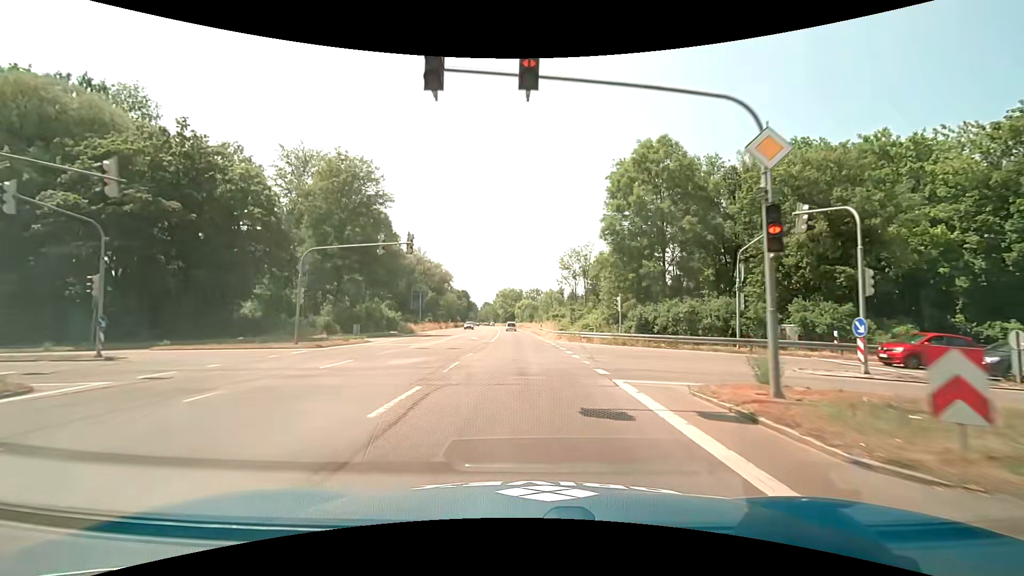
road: trunk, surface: asphalt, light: Day
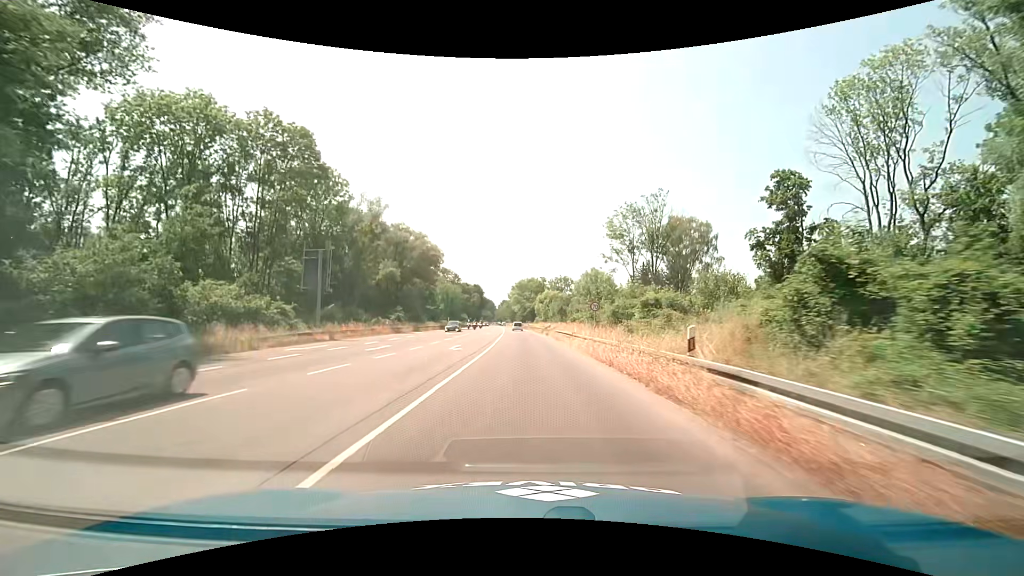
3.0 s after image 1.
(-1.3, +47.6) m; -3°
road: primary
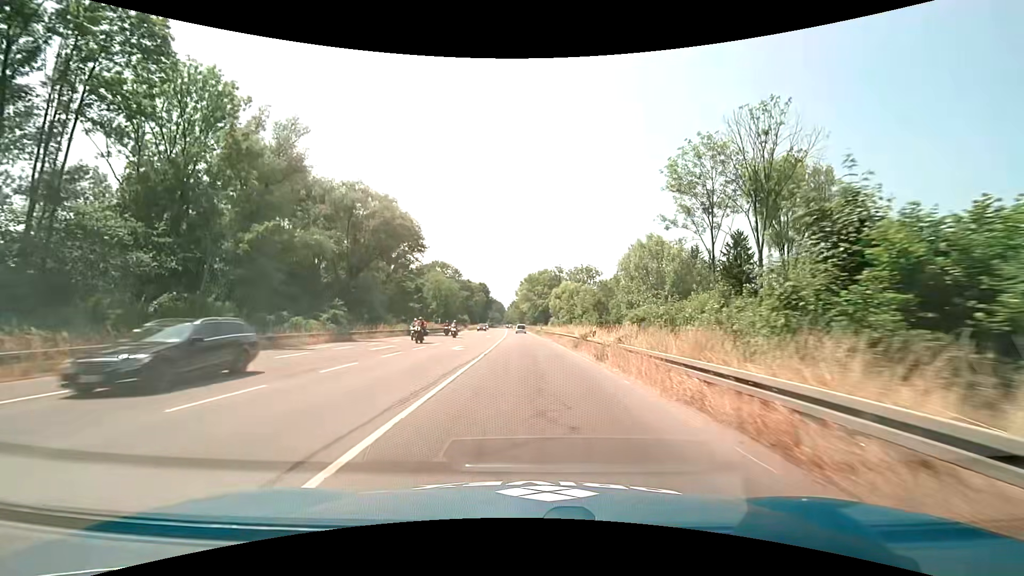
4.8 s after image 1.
(0.0, +29.6) m; 0°
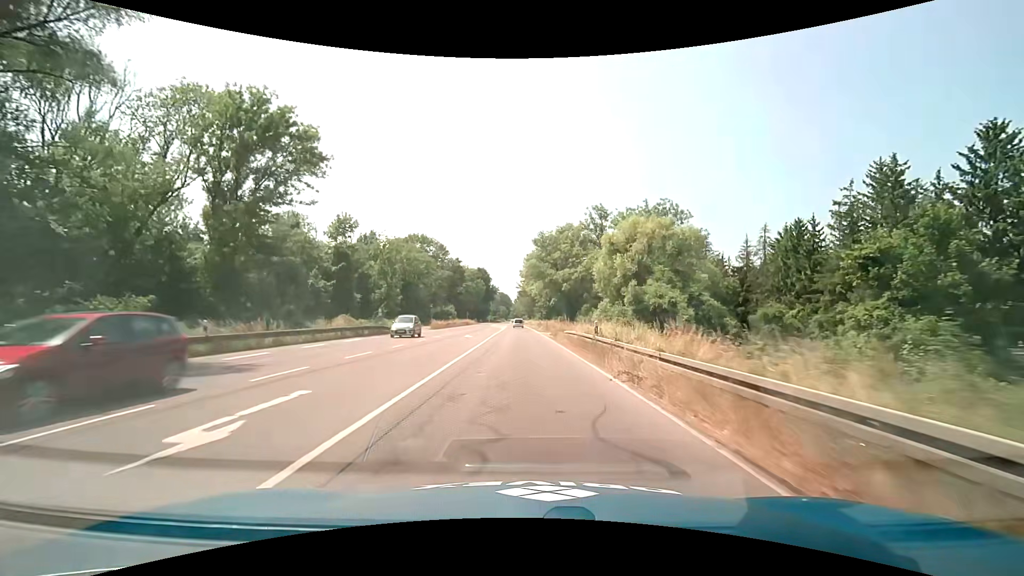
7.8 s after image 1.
(-0.8, +50.9) m; -1°
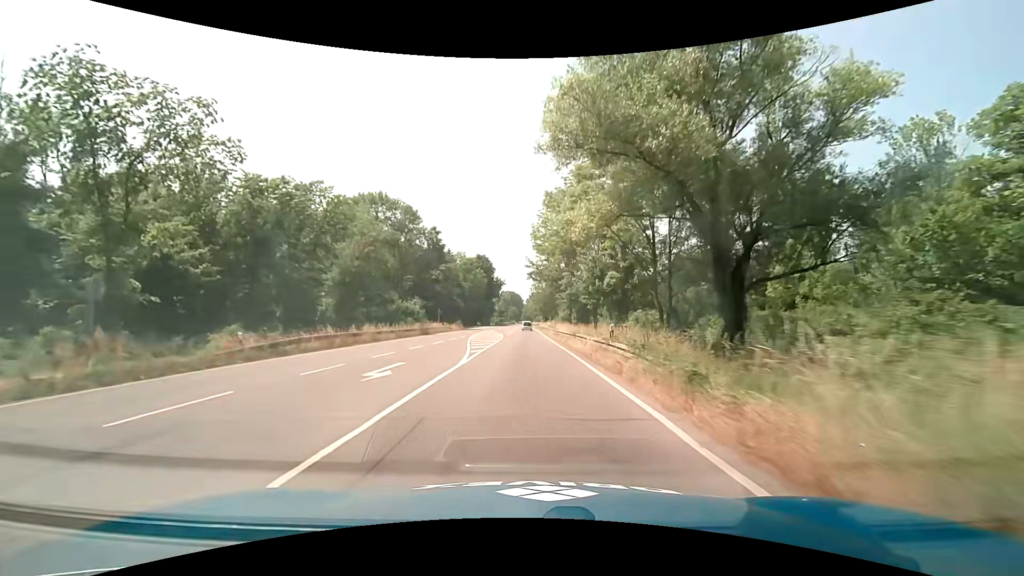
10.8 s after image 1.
(-0.9, +52.3) m; -2°
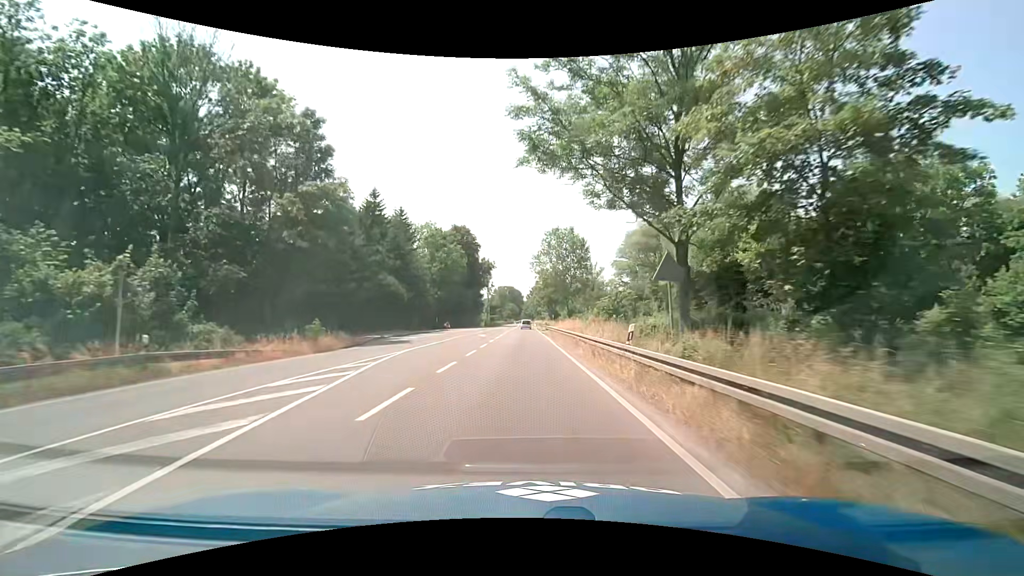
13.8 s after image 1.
(+0.2, +52.7) m; 0°
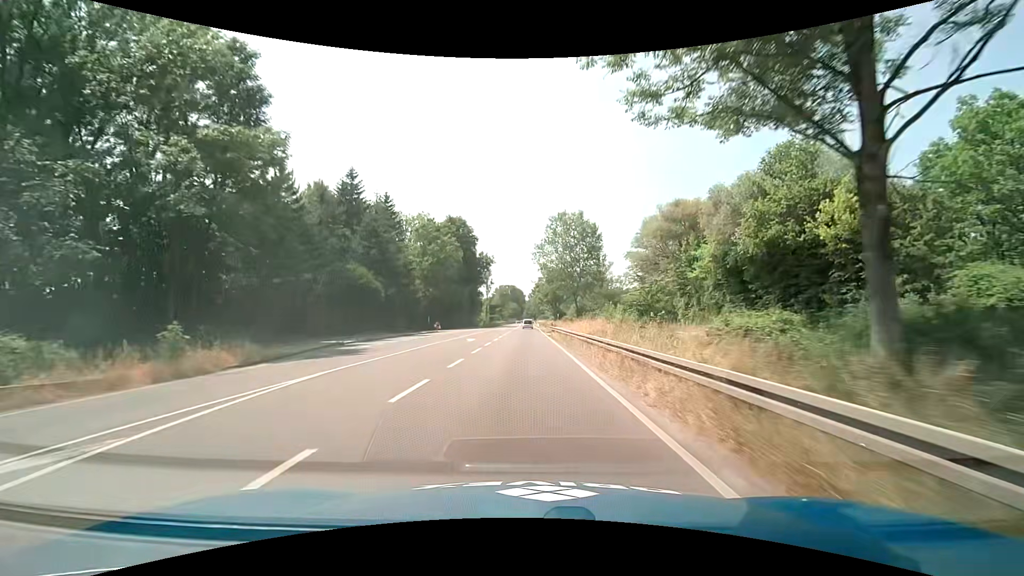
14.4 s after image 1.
(-0.1, +10.5) m; -1°
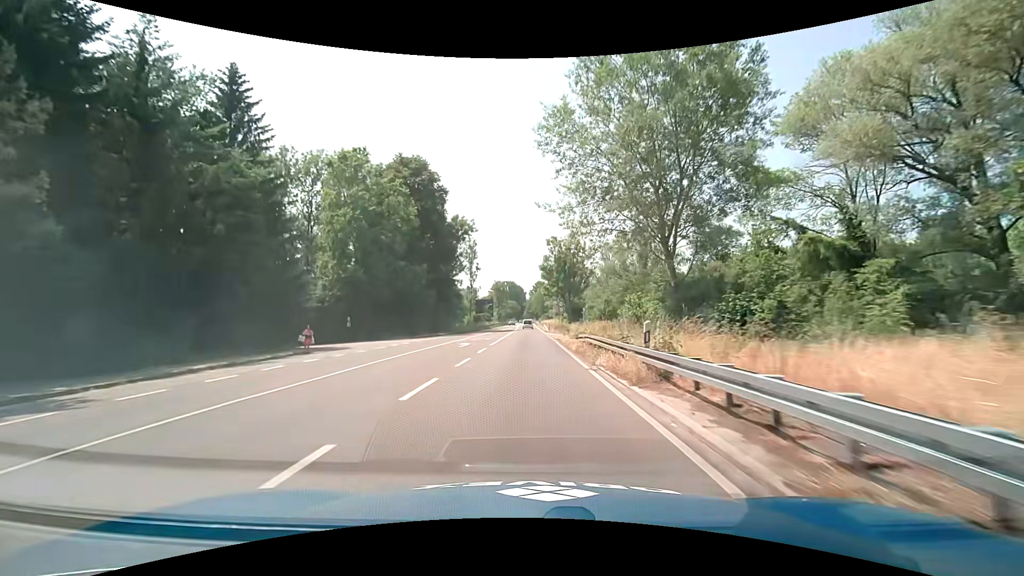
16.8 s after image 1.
(+0.1, +41.8) m; 0°
(0, +10) (0, +20) (0, +30) (0, +40) (0, +50) (0, +60) (0, +70) (0, +80) (0, +90) (0, +100) m
